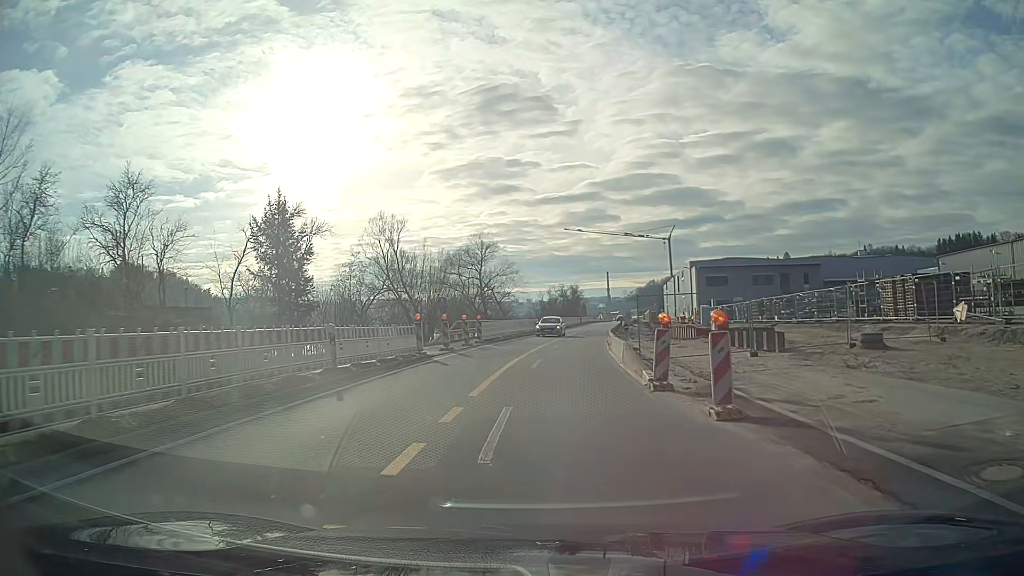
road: primary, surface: asphalt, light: Day
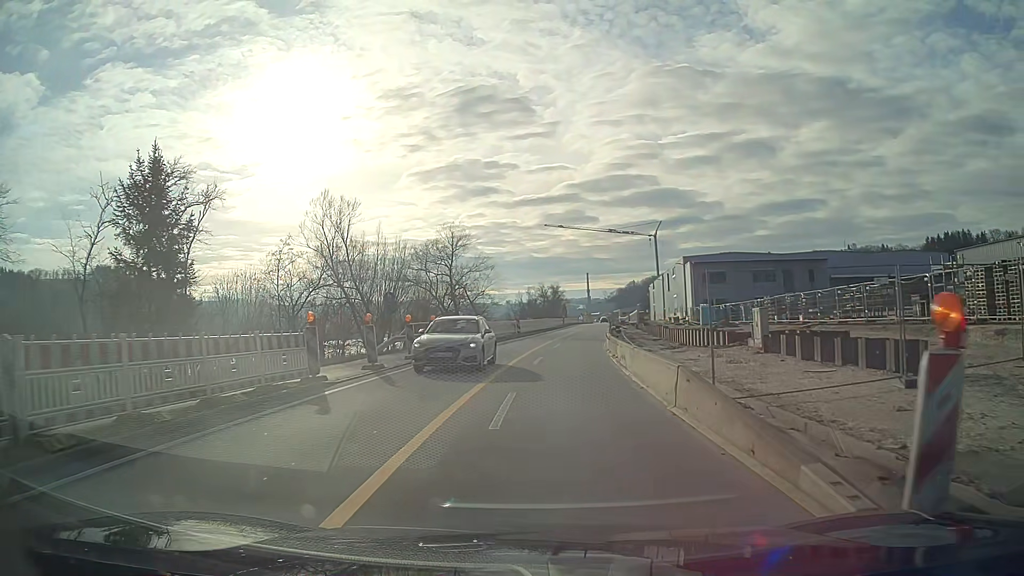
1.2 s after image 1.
(+0.2, +9.9) m; +2°
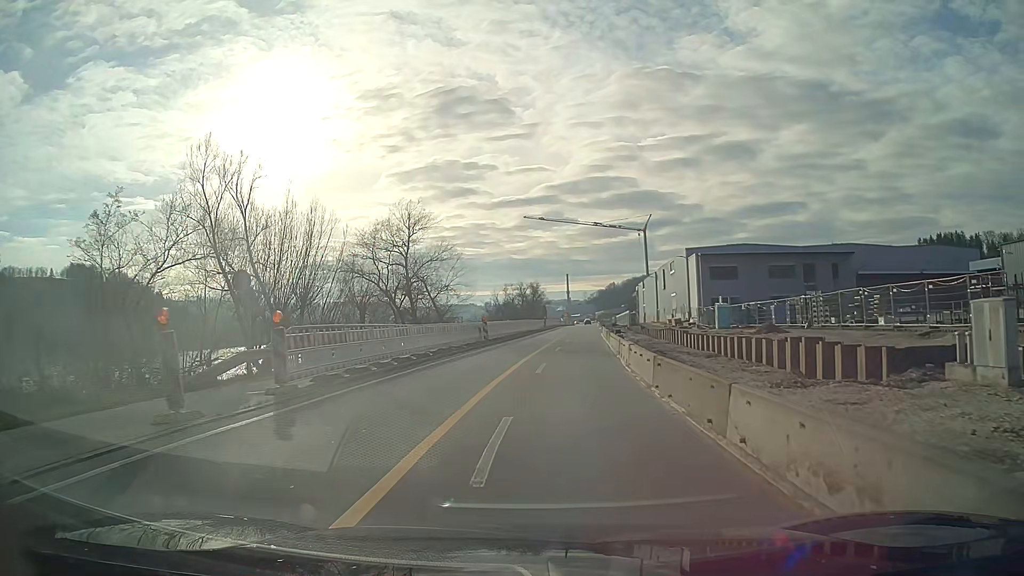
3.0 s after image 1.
(+0.2, +14.8) m; +2°
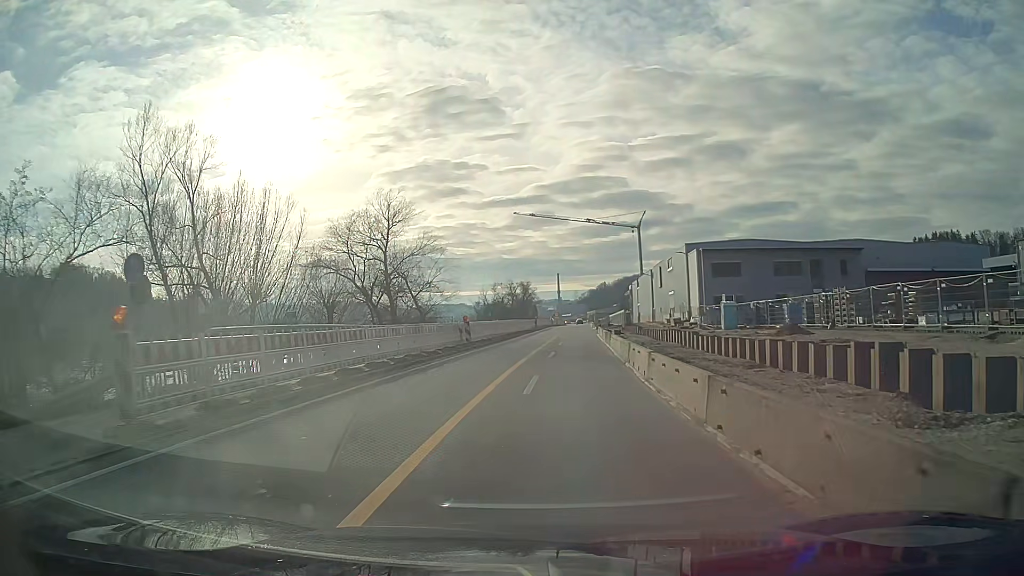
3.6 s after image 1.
(0.0, +5.0) m; +1°
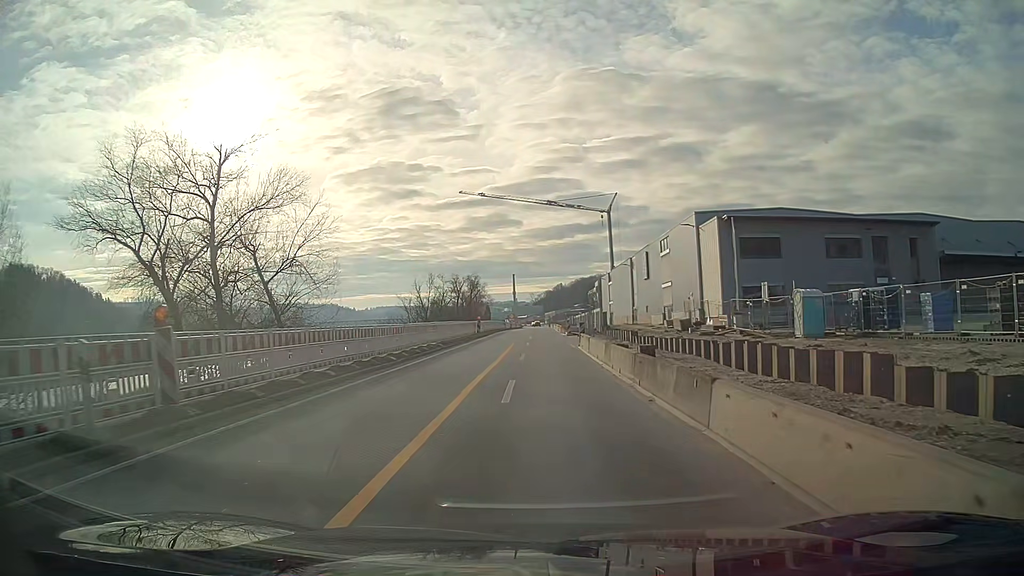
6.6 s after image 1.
(+0.9, +24.8) m; +3°
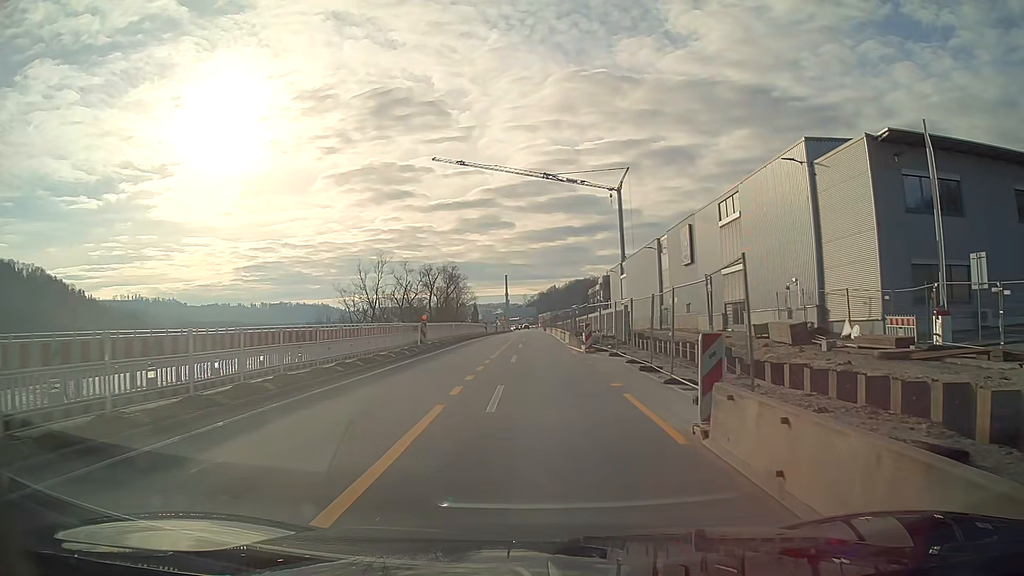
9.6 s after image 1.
(+0.1, +24.9) m; +1°
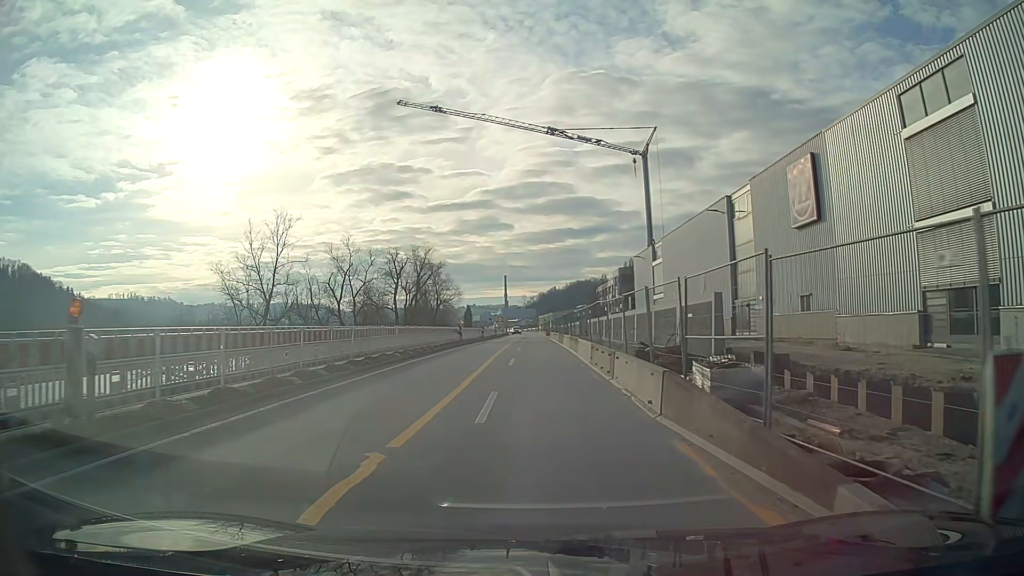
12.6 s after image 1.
(0.0, +24.7) m; 0°
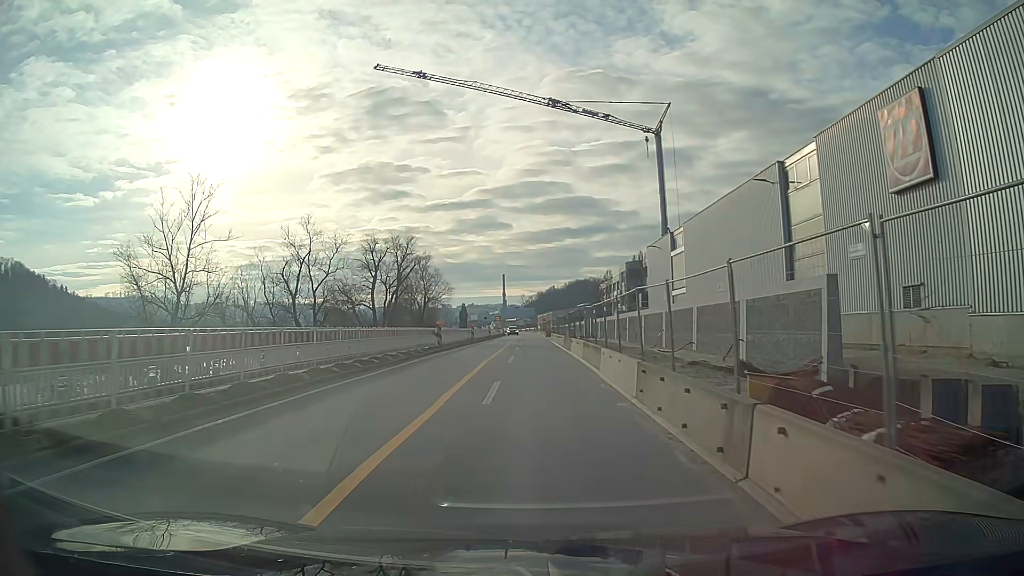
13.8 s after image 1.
(0.0, +9.9) m; 0°
(0, +10) (0, +20) (0, +30) (0, +40) (0, +50) (0, +60) (0, +70) (0, +80) (0, +90) (-1, +100) m
